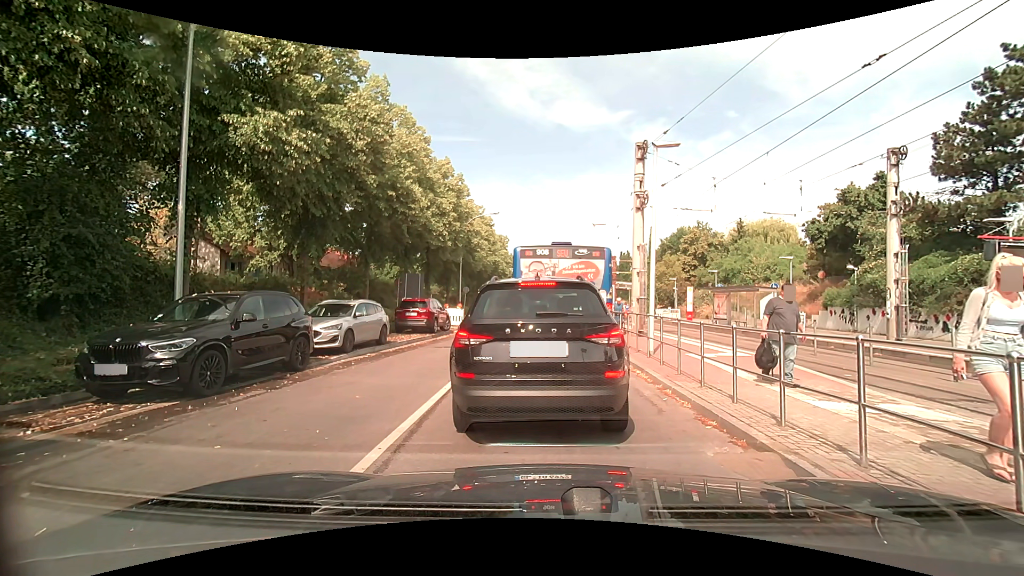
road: tertiary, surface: asphalt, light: Day
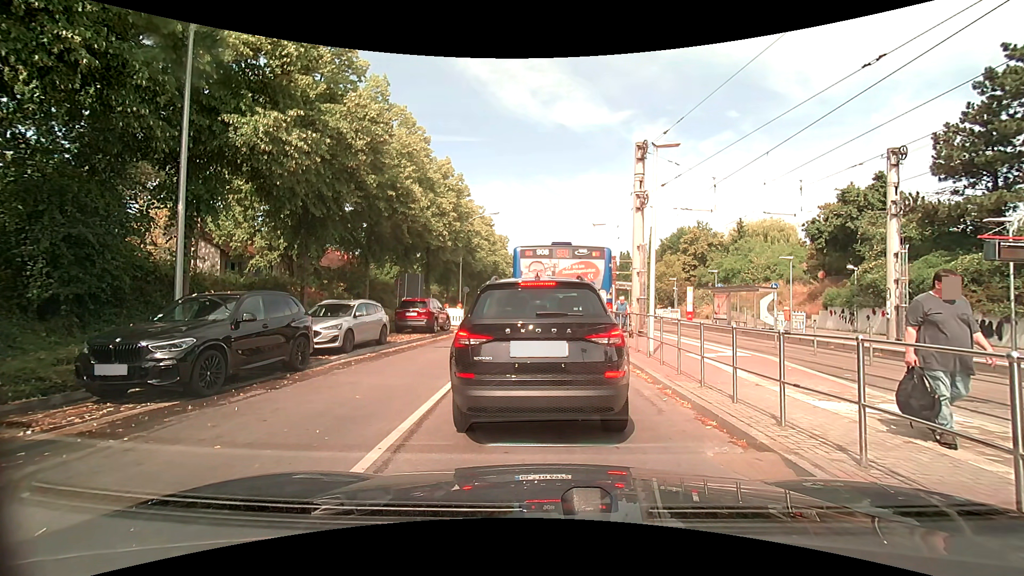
(0.0, 0.0) m; 0°
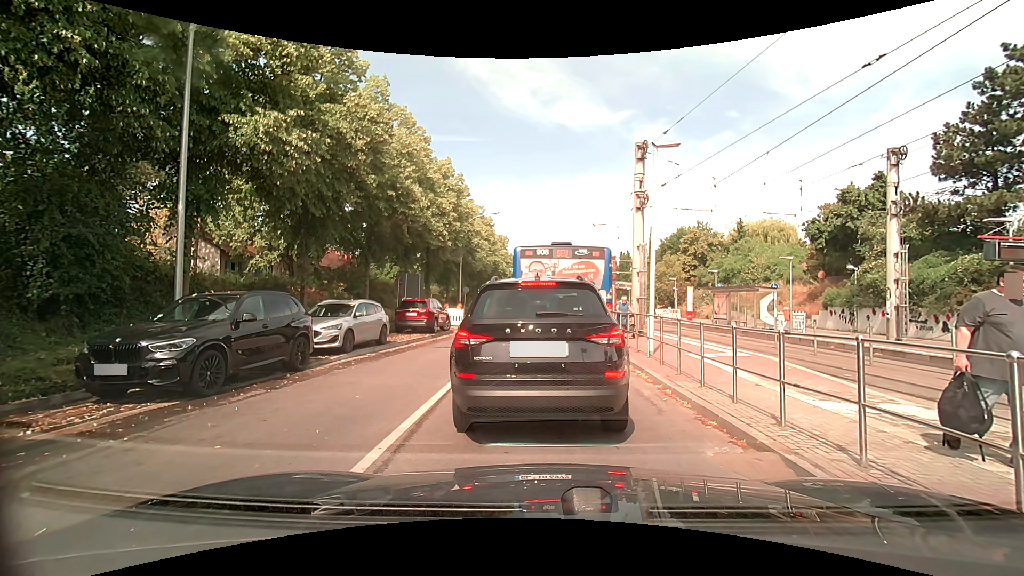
(0.0, 0.0) m; 0°
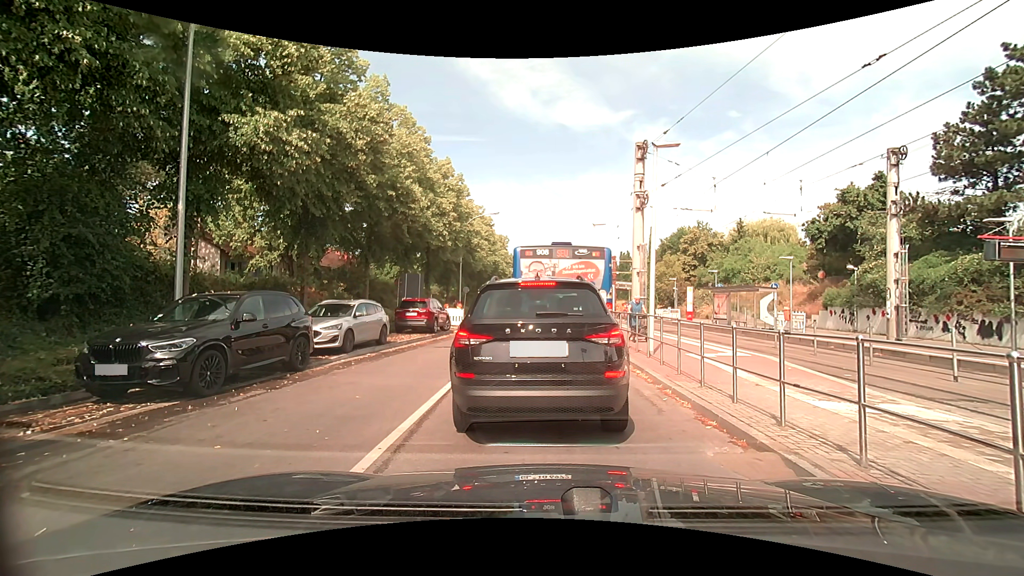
(0.0, 0.0) m; 0°
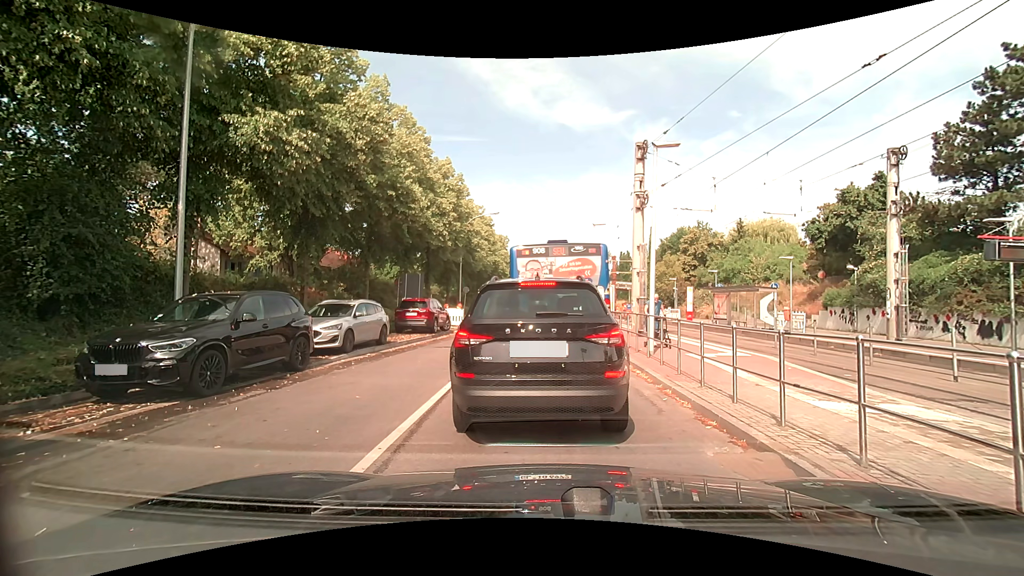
(0.0, 0.0) m; 0°
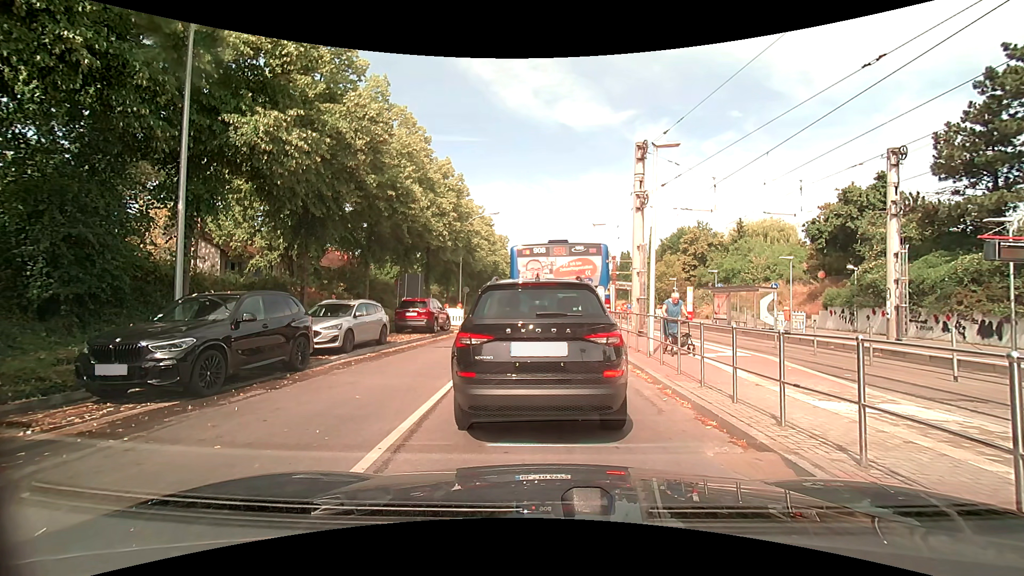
(0.0, 0.0) m; 0°
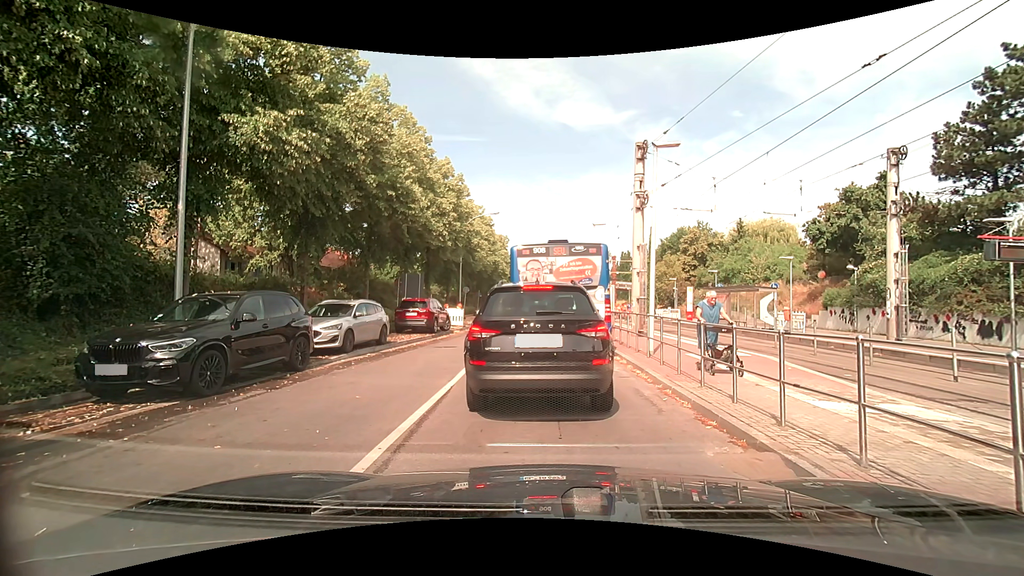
(0.0, 0.0) m; 0°
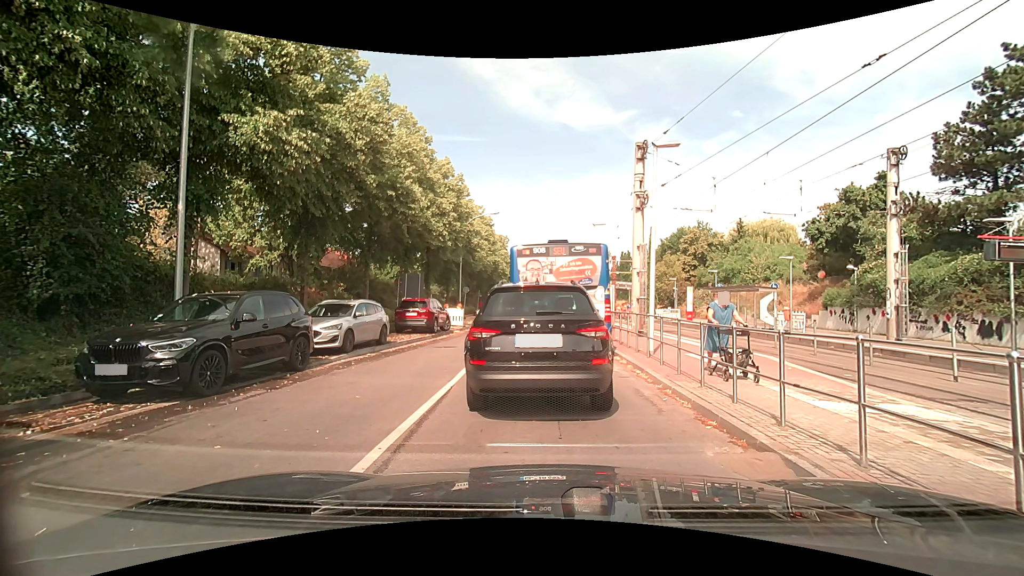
(0.0, 0.0) m; 0°
(0, +10) (0, +20) (0, +30) (-1, +40) (-3, +50) (-2, +60) (-2, +70) (0, +80) (0, +90) (0, +100) m
